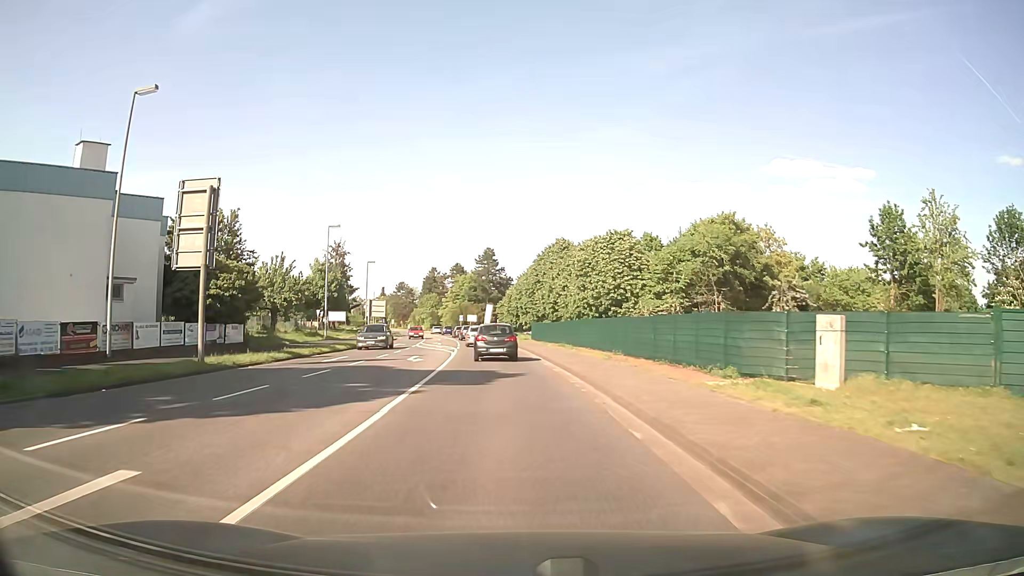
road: secondary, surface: asphalt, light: Day
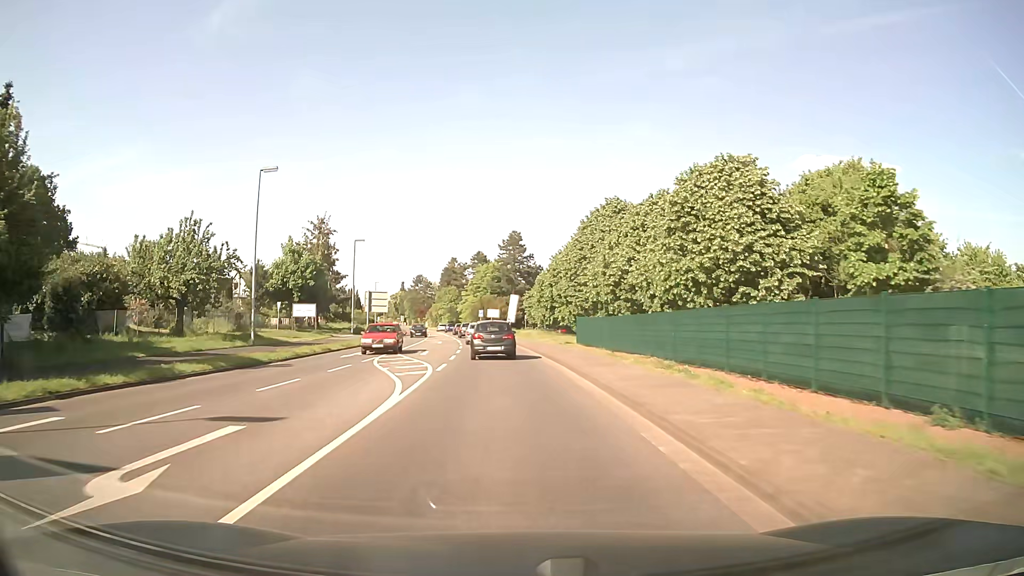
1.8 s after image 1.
(-0.4, +22.6) m; -2°
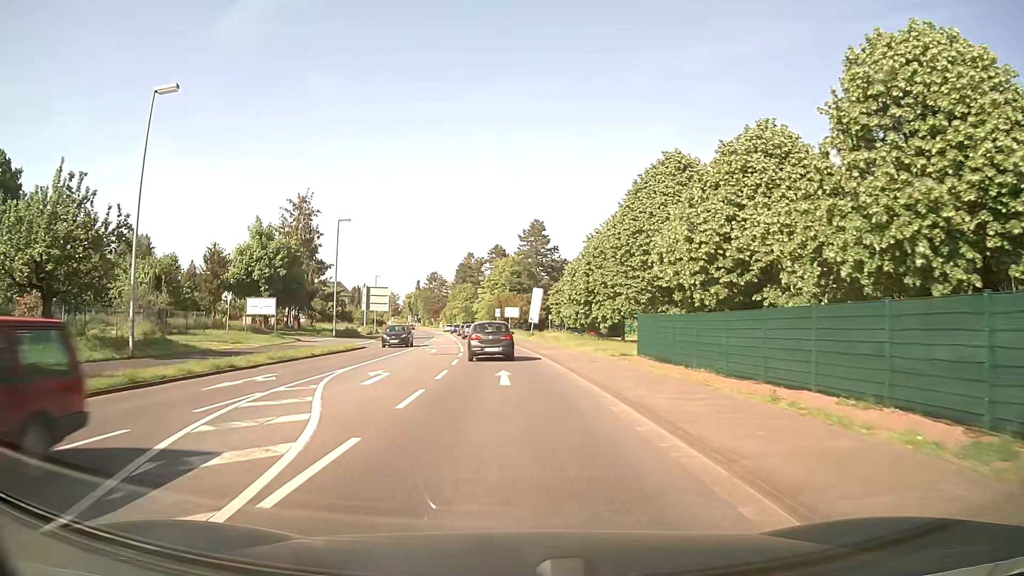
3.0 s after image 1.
(-0.3, +15.0) m; -2°
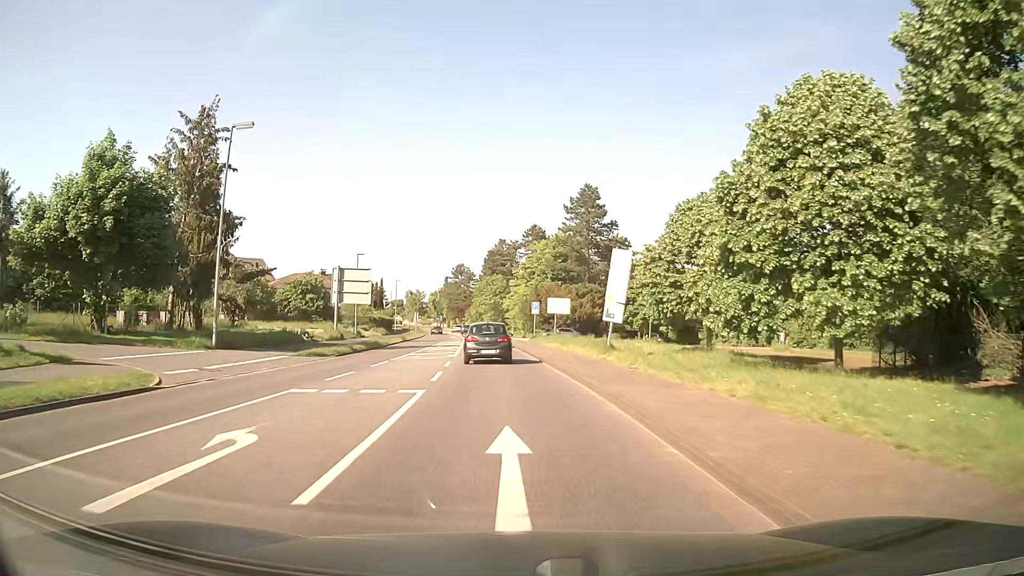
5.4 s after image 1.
(-0.8, +29.6) m; -3°
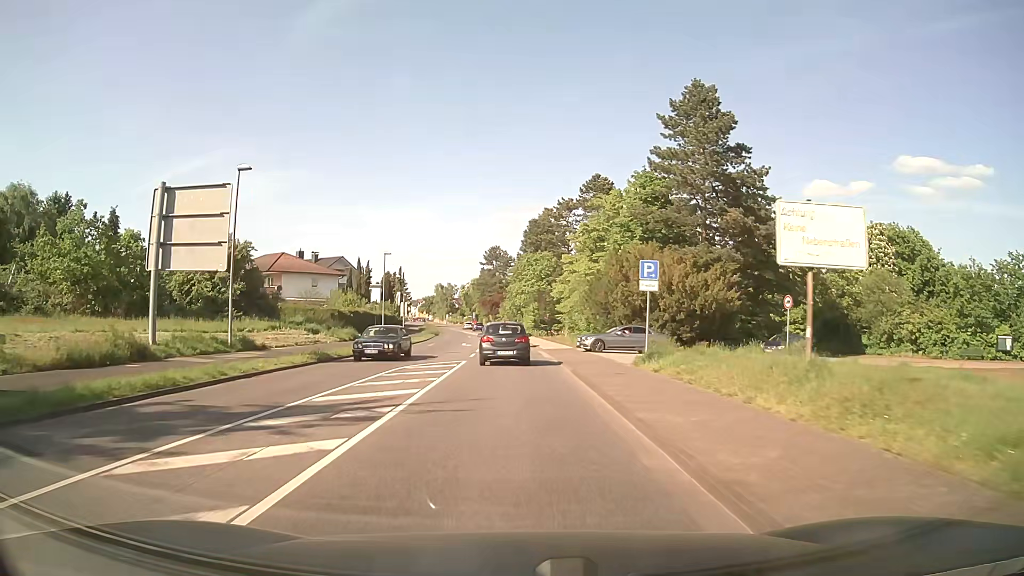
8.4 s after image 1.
(-0.9, +36.2) m; -4°
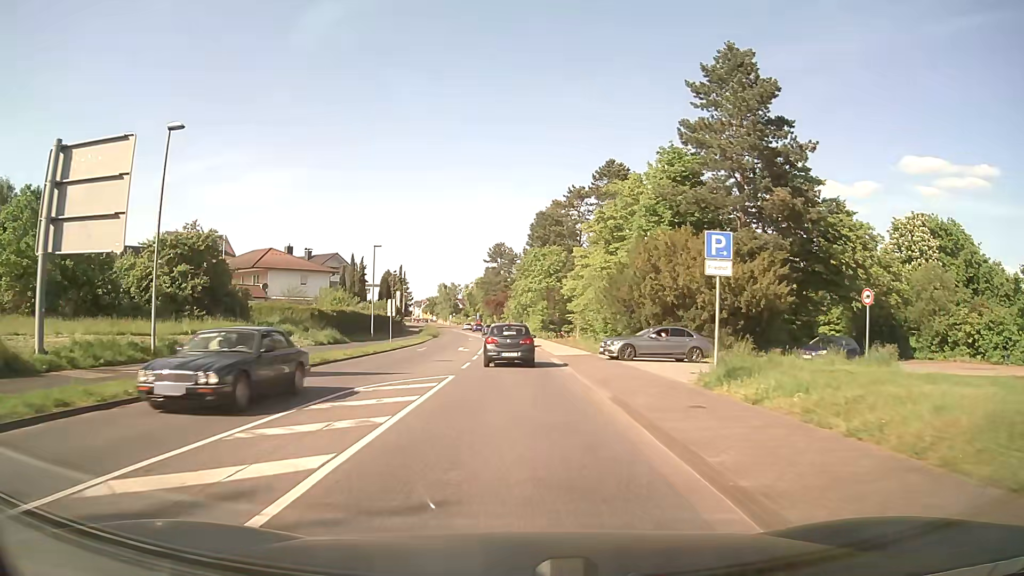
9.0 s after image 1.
(0.0, +7.1) m; 0°
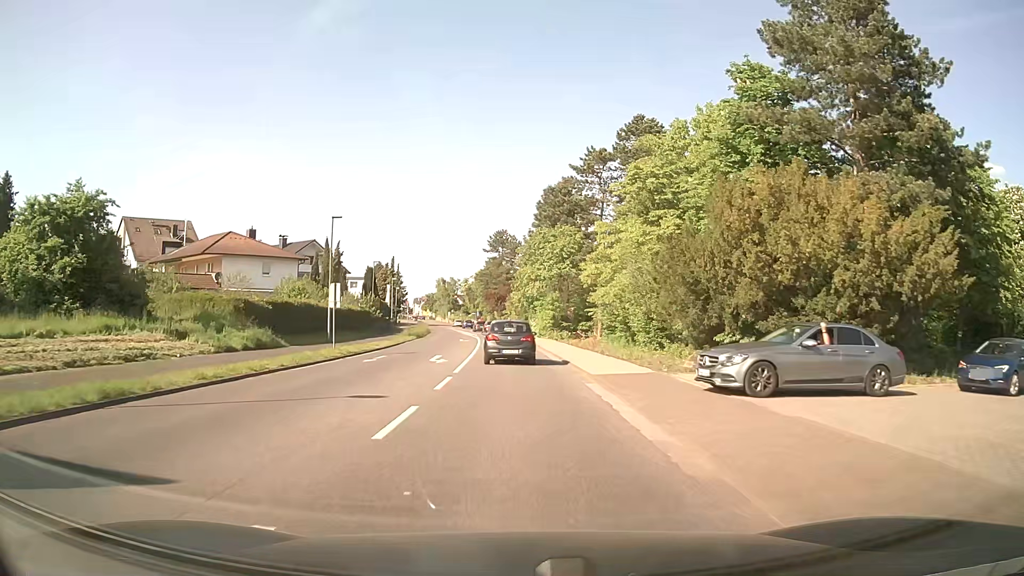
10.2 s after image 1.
(-0.1, +14.2) m; 0°
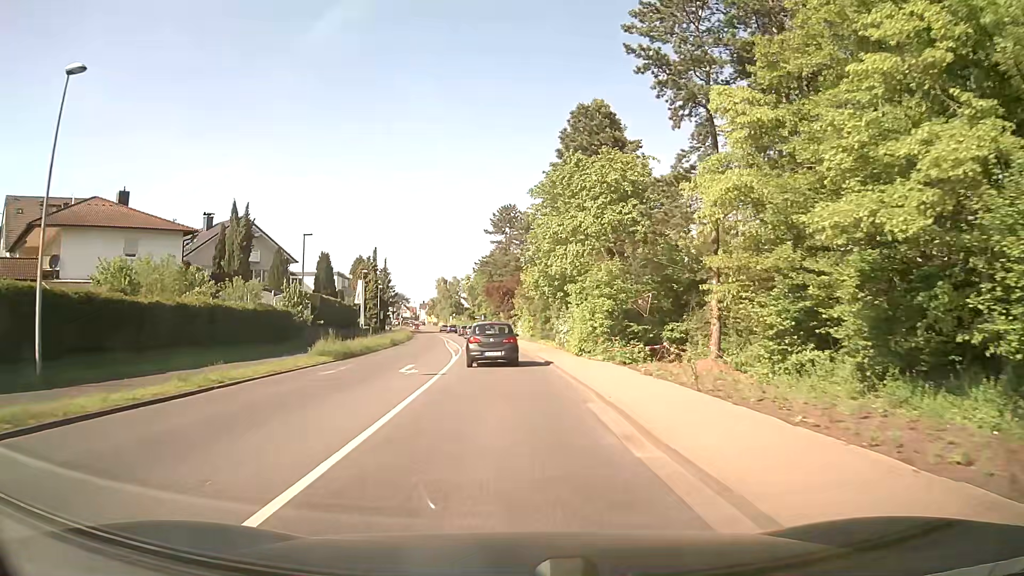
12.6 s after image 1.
(0.0, +28.4) m; -1°
(0, +10) (0, +20) (-1, +30) (-1, +40) (-2, +50) (-3, +60) (-4, +70) (-5, +80) (-6, +90) (-8, +100) m
